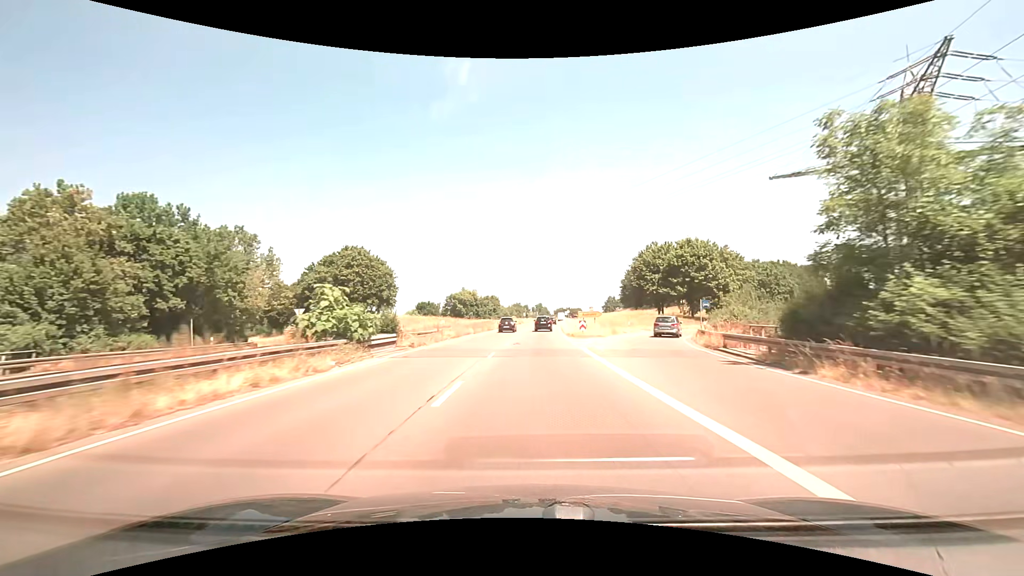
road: trunk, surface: asphalt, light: Day
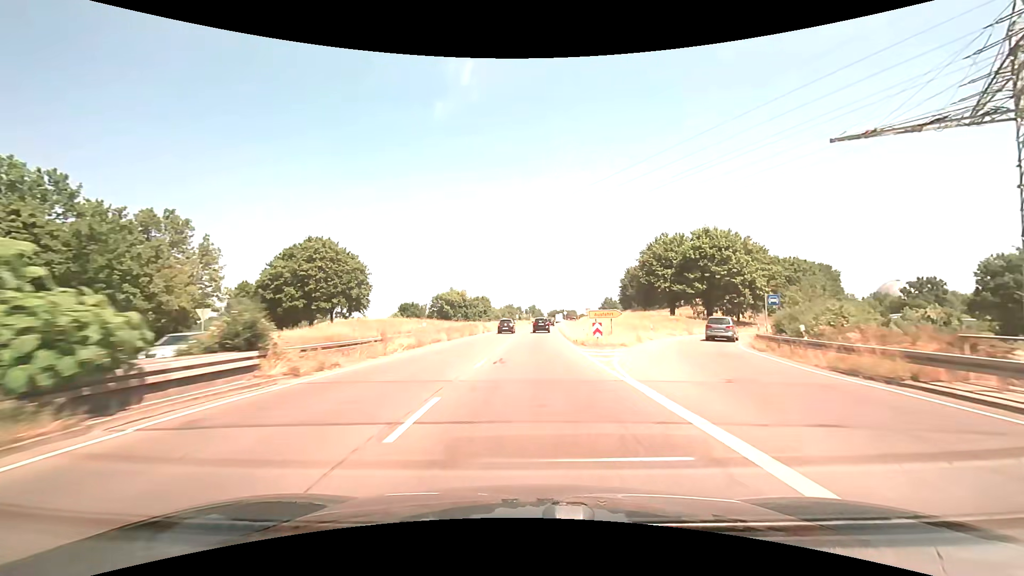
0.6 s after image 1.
(+0.1, +11.5) m; +1°
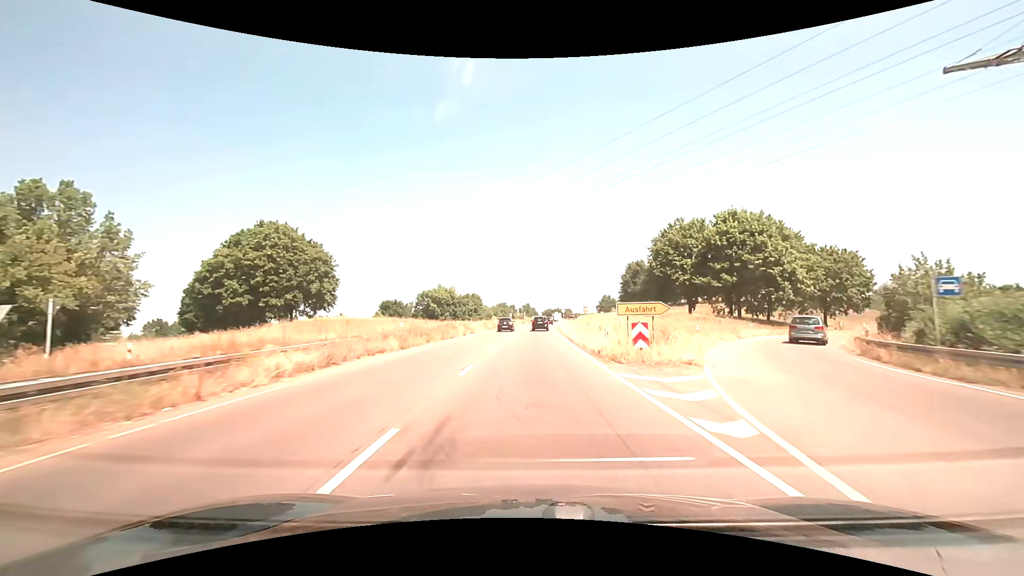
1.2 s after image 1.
(+0.1, +11.4) m; +1°
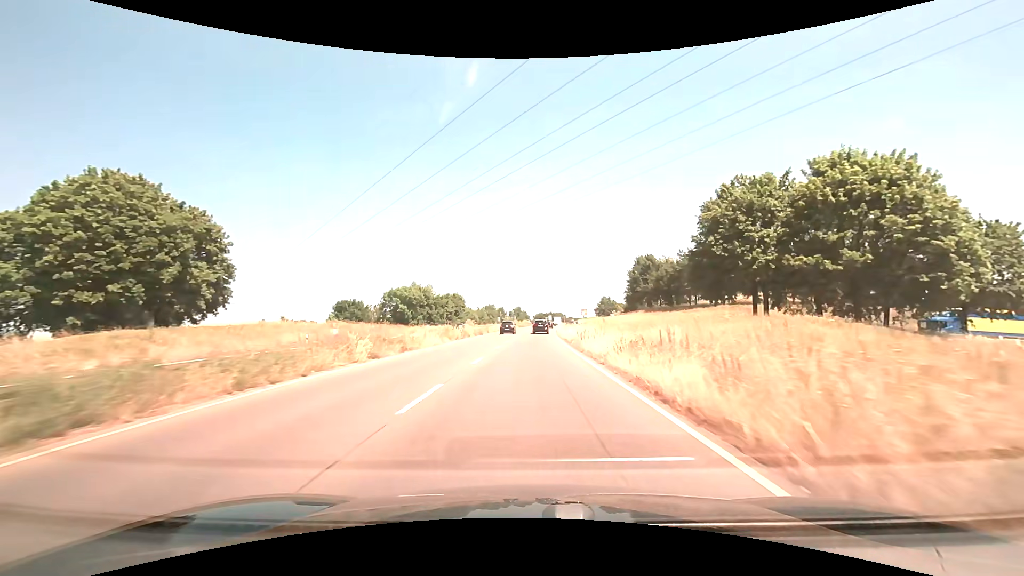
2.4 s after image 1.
(+0.2, +22.7) m; +1°
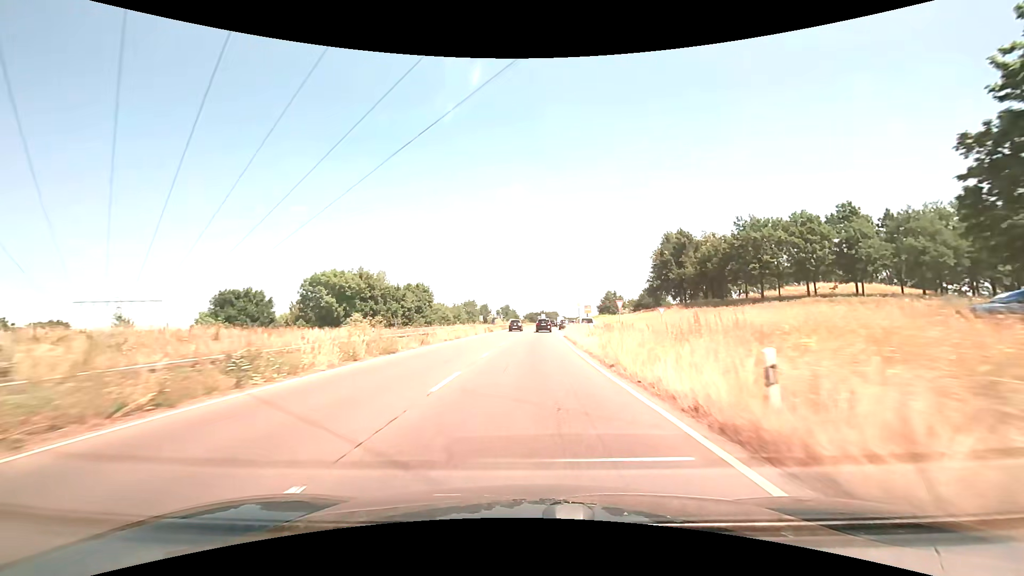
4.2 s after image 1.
(+0.4, +33.6) m; +1°
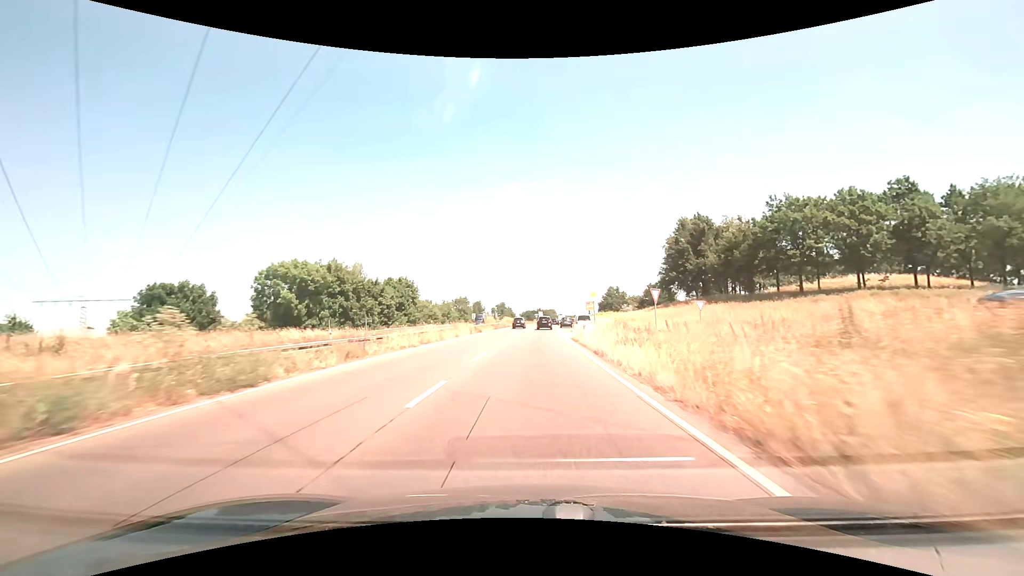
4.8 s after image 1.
(0.0, +11.0) m; +1°
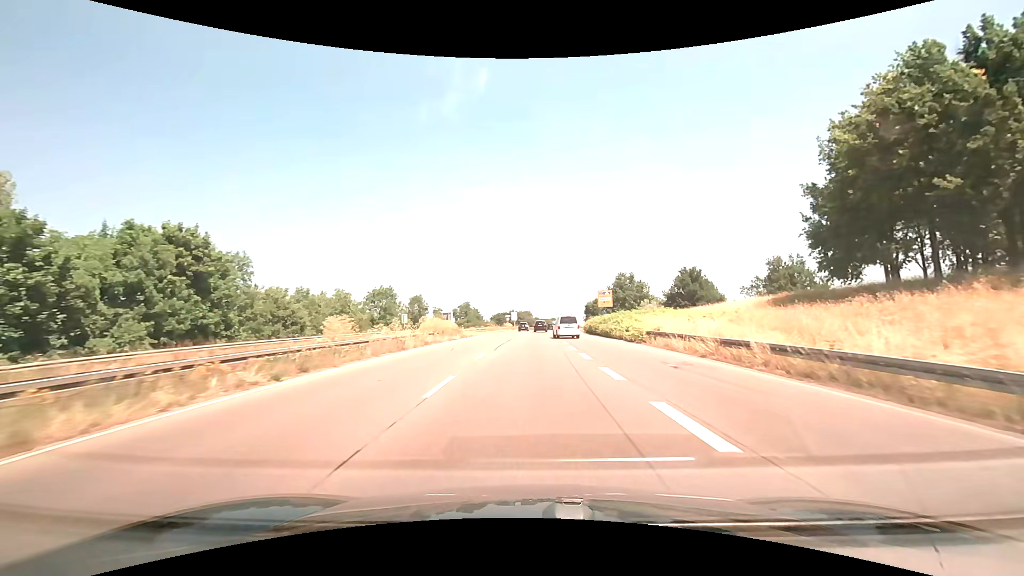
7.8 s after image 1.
(+1.0, +52.4) m; +3°
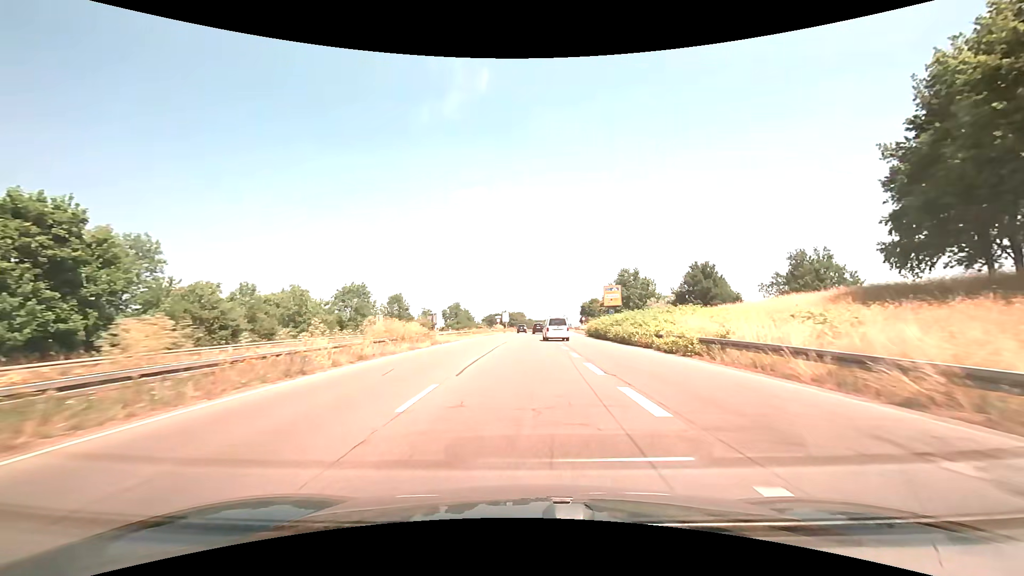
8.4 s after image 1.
(+0.1, +10.1) m; +1°
